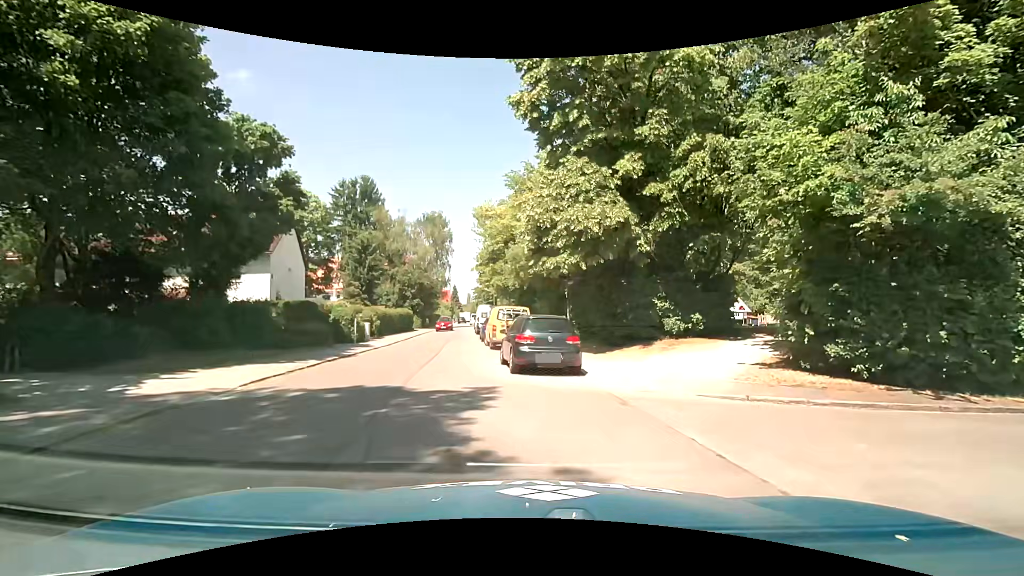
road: residential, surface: asphalt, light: Day
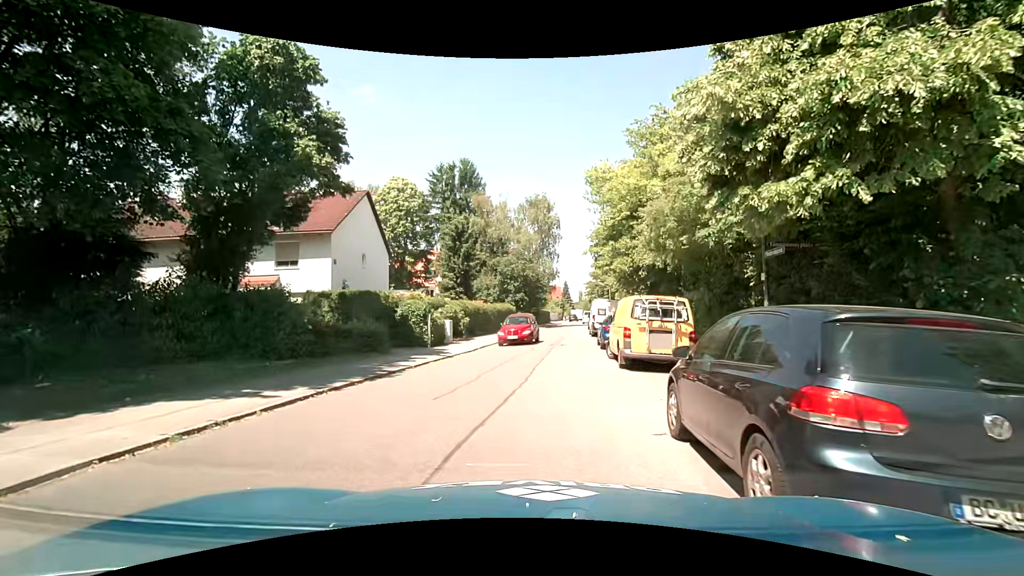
(-0.8, +8.9) m; -14°
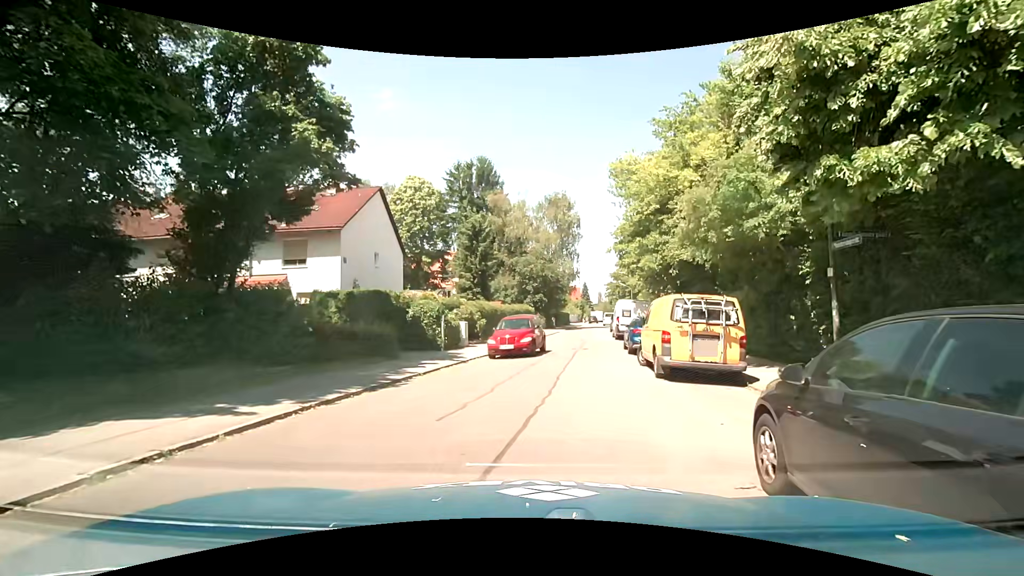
(0.0, +1.6) m; -2°
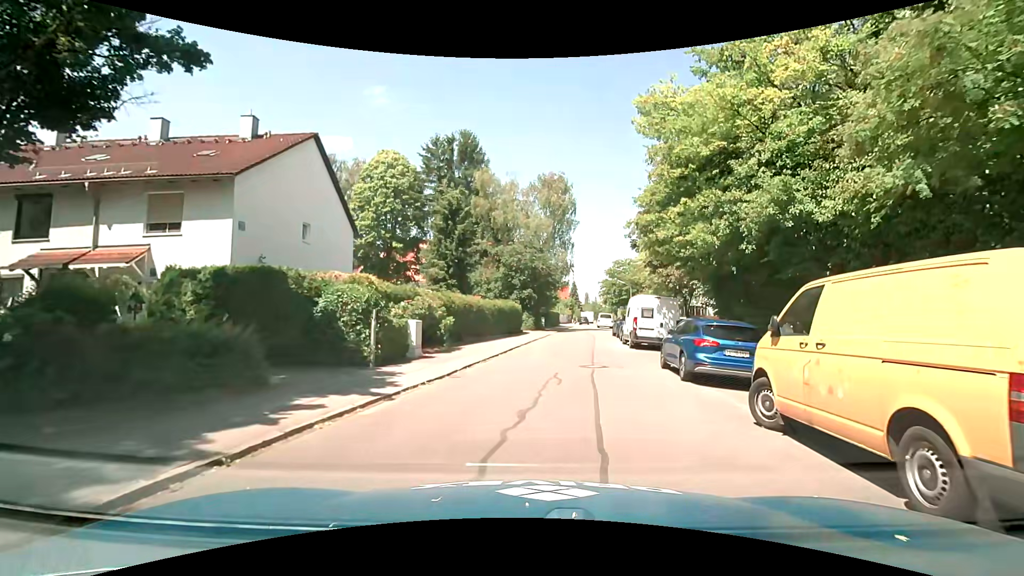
(0.0, +8.5) m; +4°
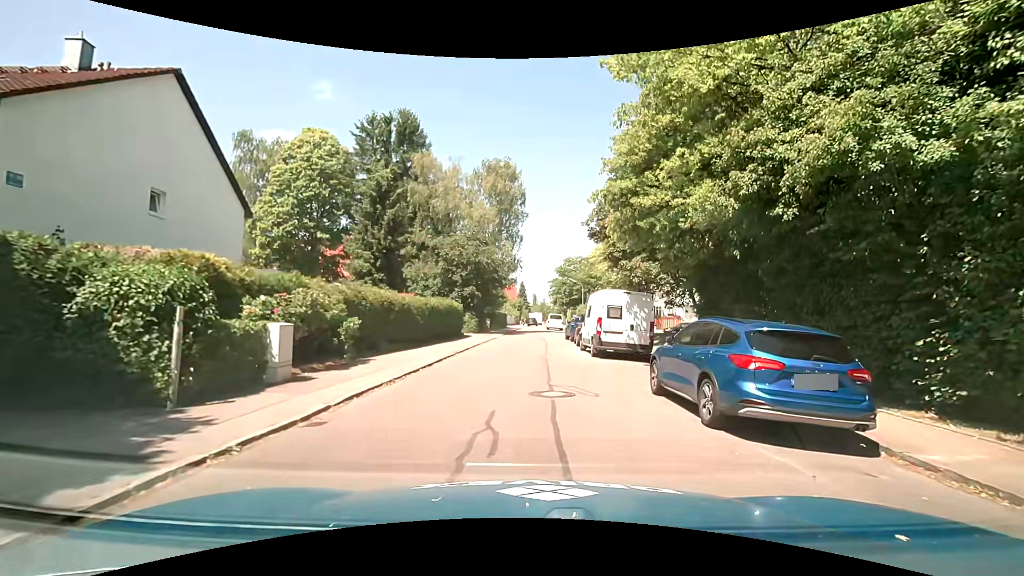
(0.0, +5.2) m; +4°
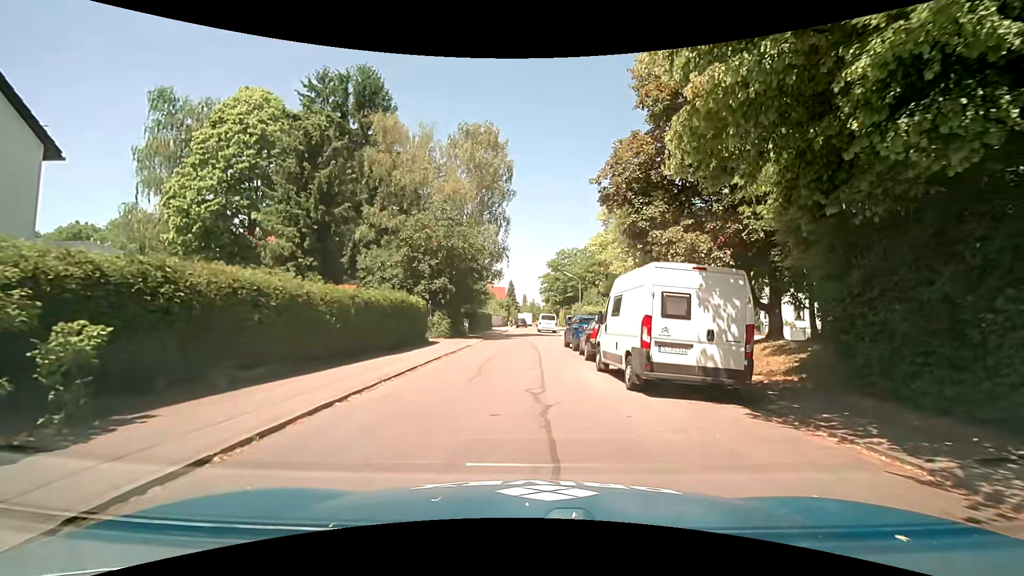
(0.0, +8.8) m; 0°
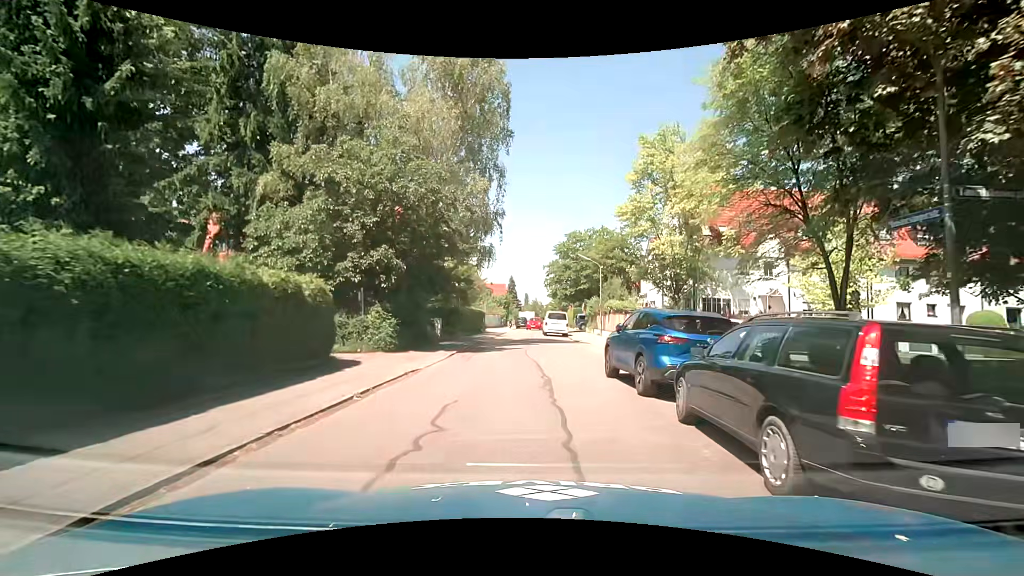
(0.0, +12.9) m; +1°
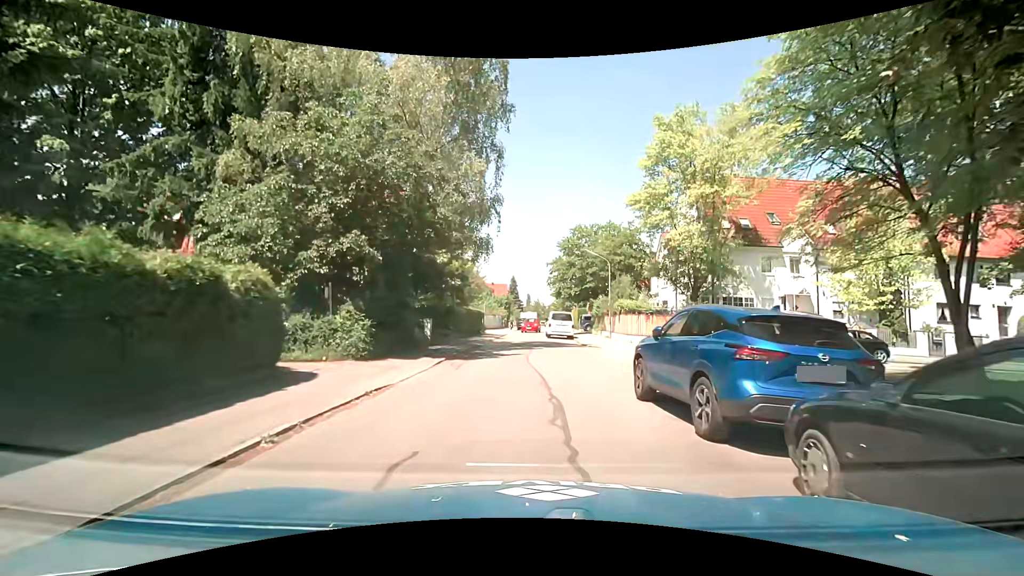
(0.0, +3.1) m; 0°
(0, +10) (+1, +20) (+1, +30) (-1, +40) (0, +50) (+2, +59) (+2, +69) (+3, +79) (+3, +89) (+3, +99) m
